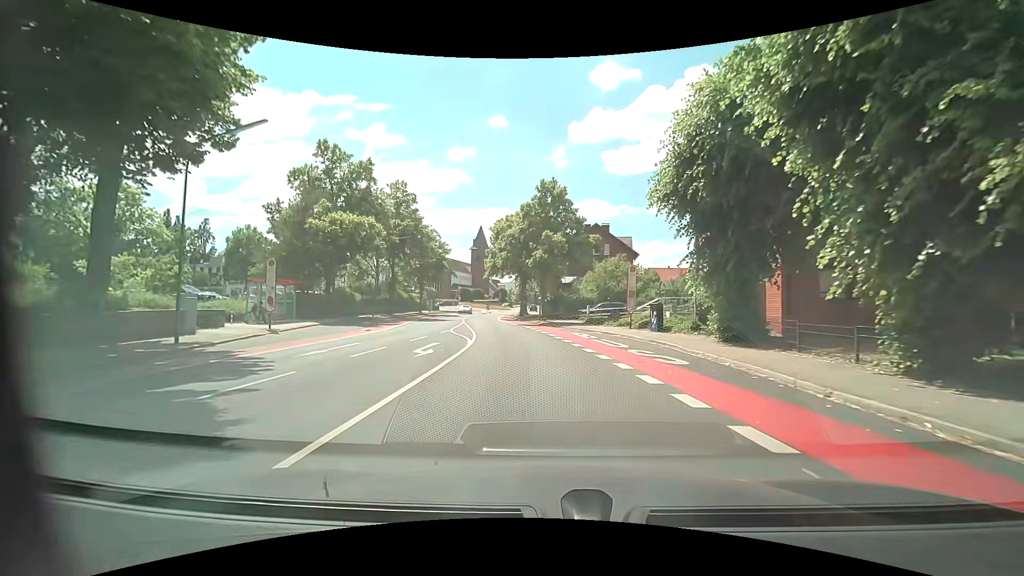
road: unclassified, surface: asphalt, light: Day
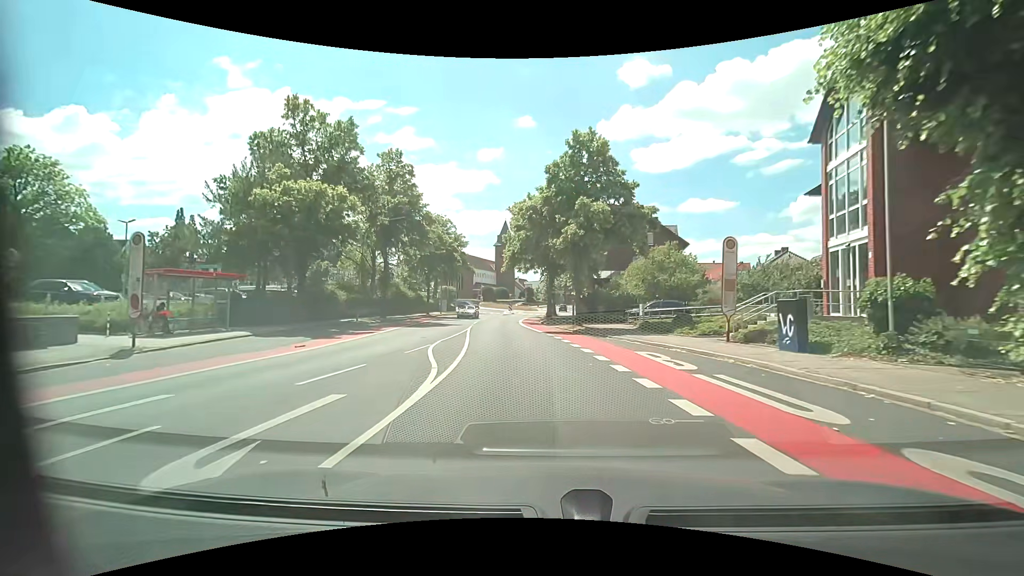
(-0.1, +10.8) m; -2°
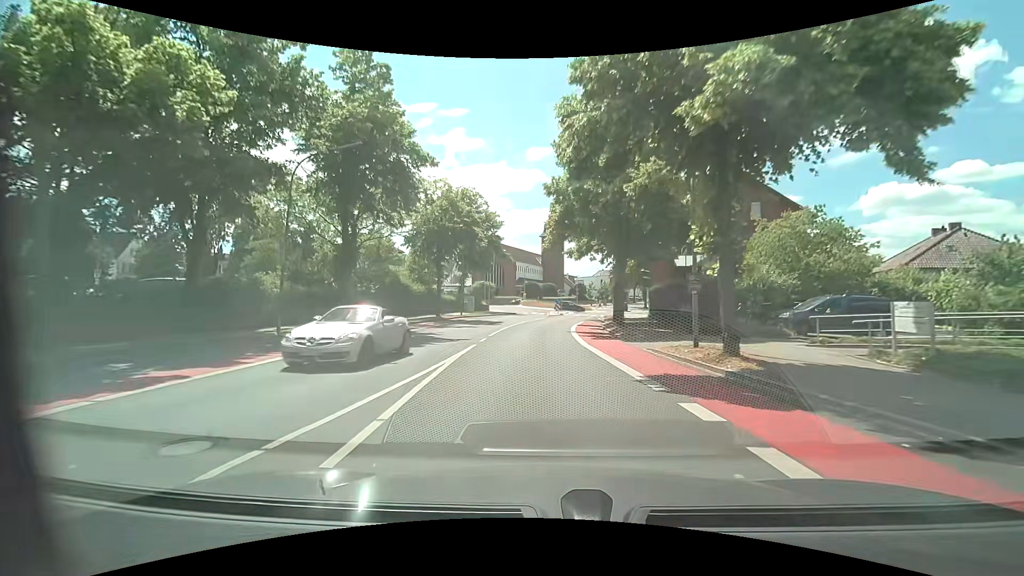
(-1.0, +16.7) m; -5°
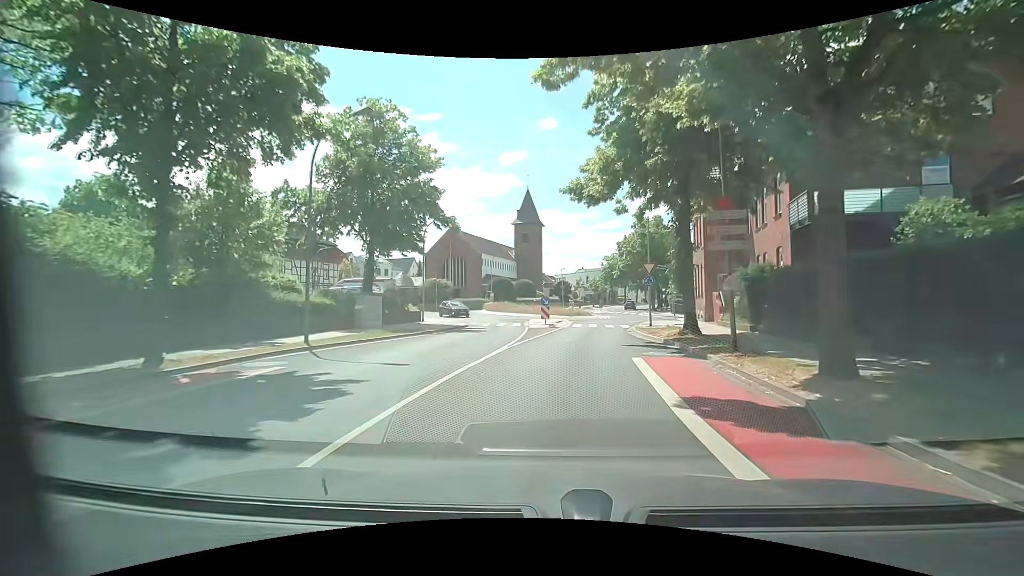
(-0.5, +25.7) m; +2°
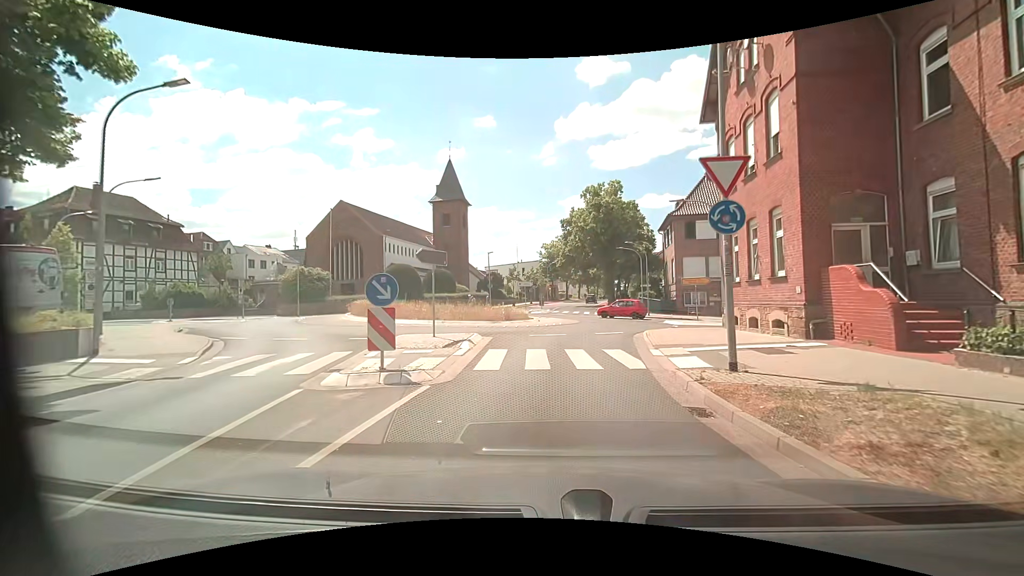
(+1.7, +20.5) m; +7°
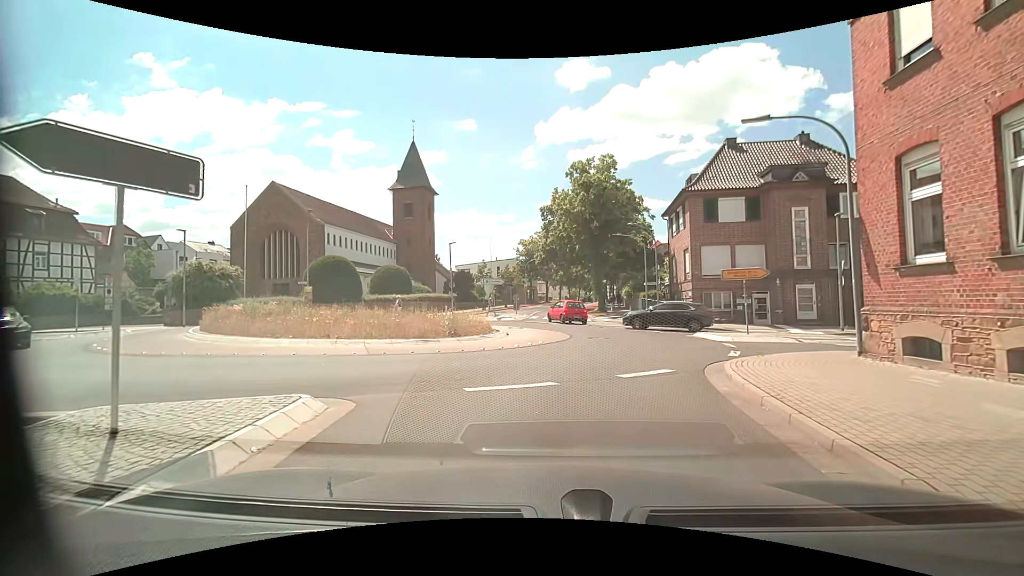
(+0.4, +10.9) m; +4°
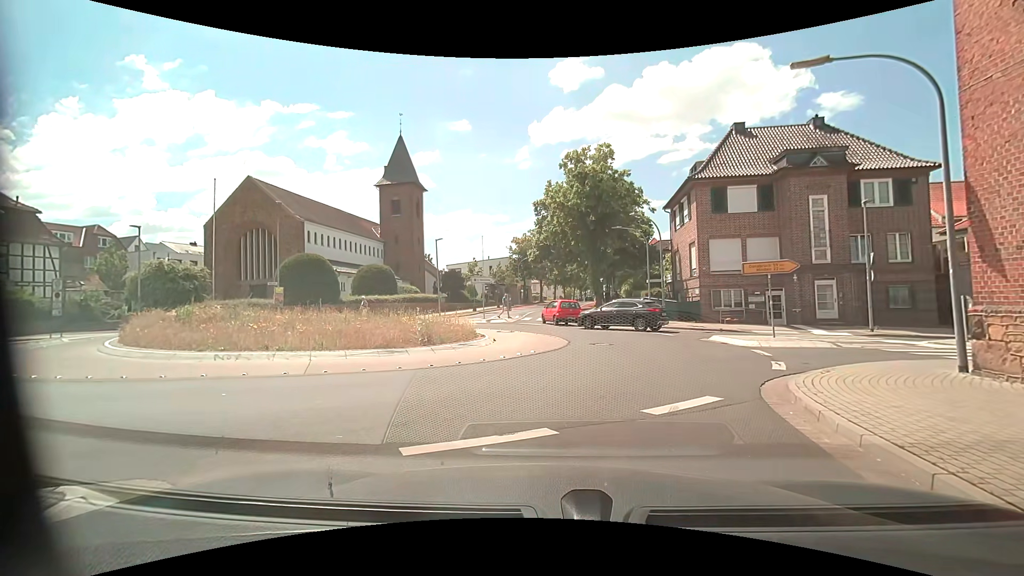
(0.0, +2.8) m; 0°
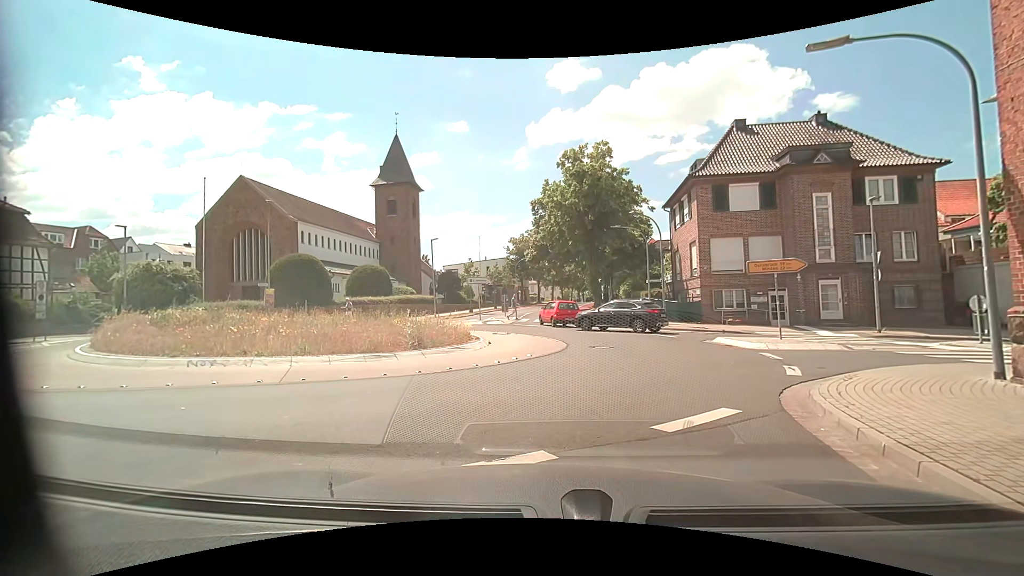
(0.0, +0.7) m; 0°
